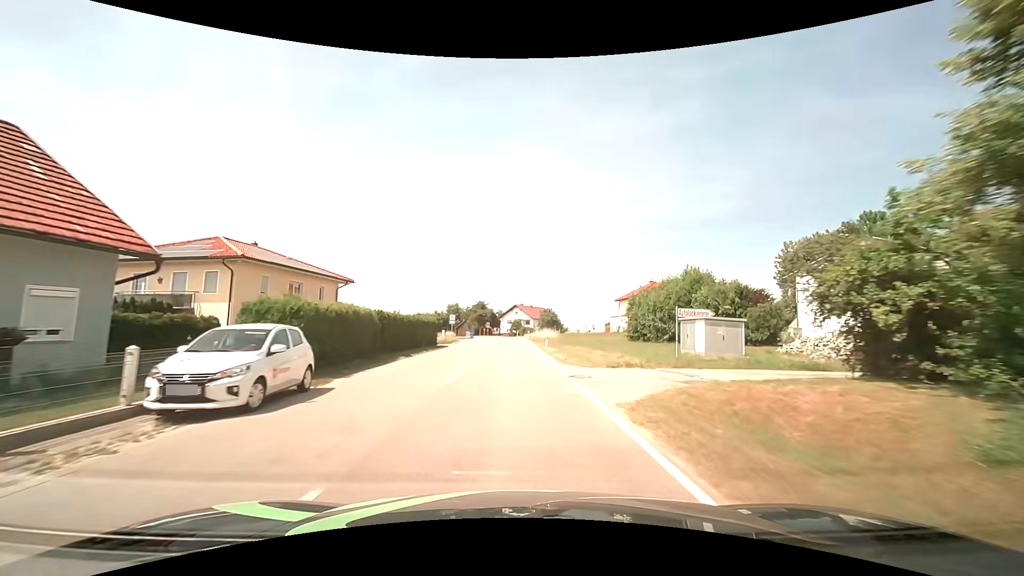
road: tertiary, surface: asphalt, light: Day
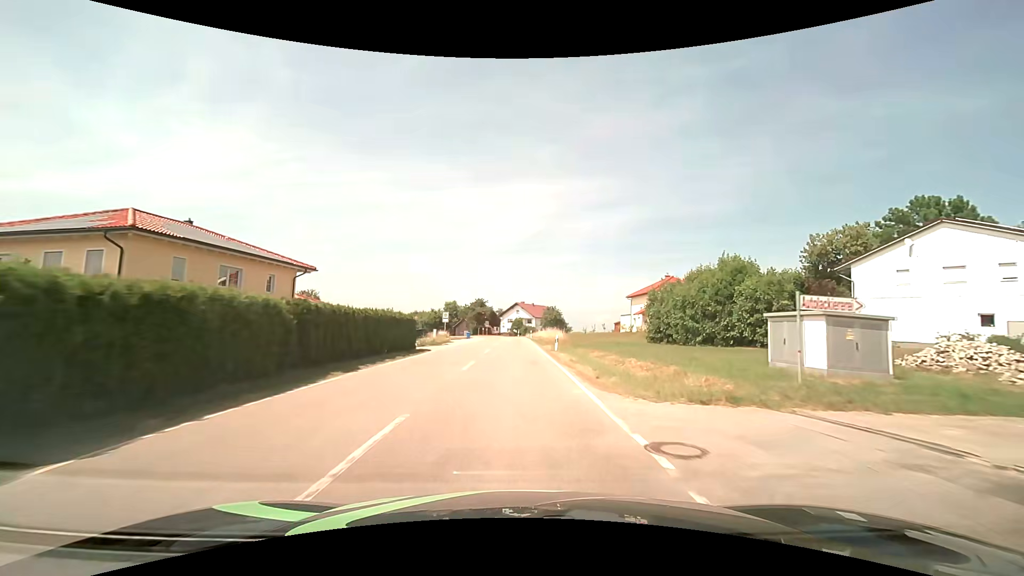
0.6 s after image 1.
(0.0, +8.4) m; 0°
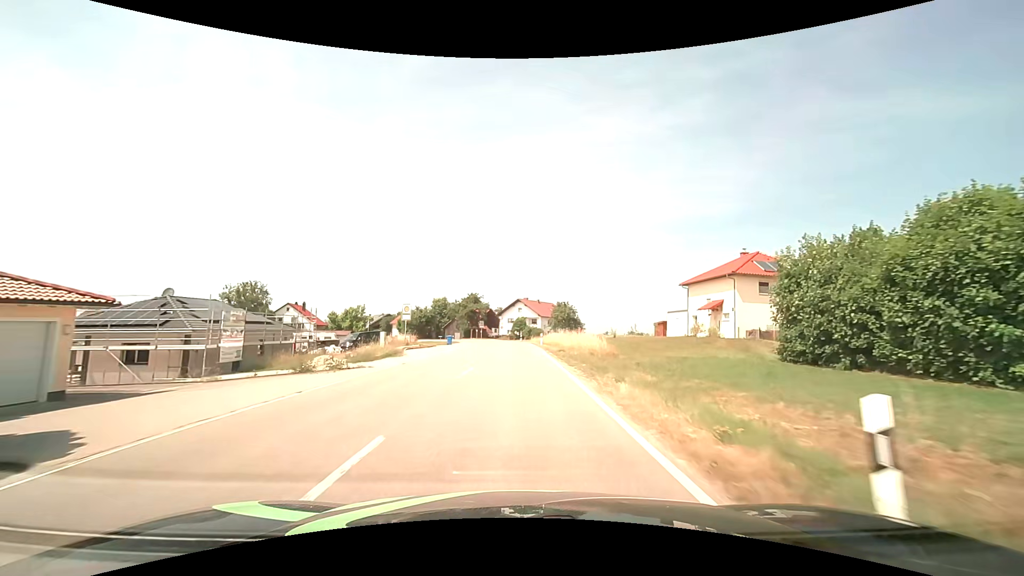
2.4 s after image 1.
(-0.1, +25.4) m; 0°
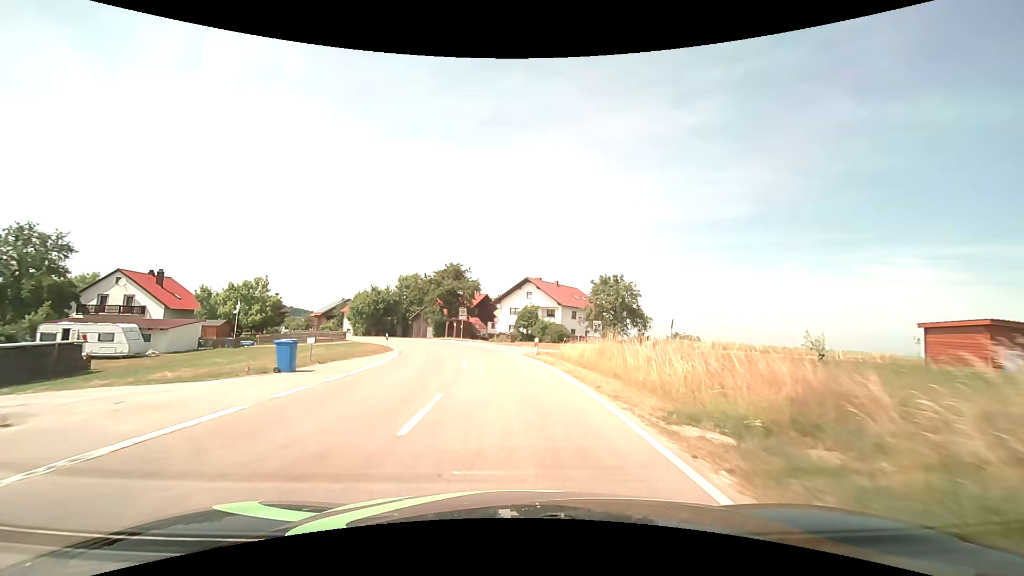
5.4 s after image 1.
(-0.1, +42.7) m; -1°
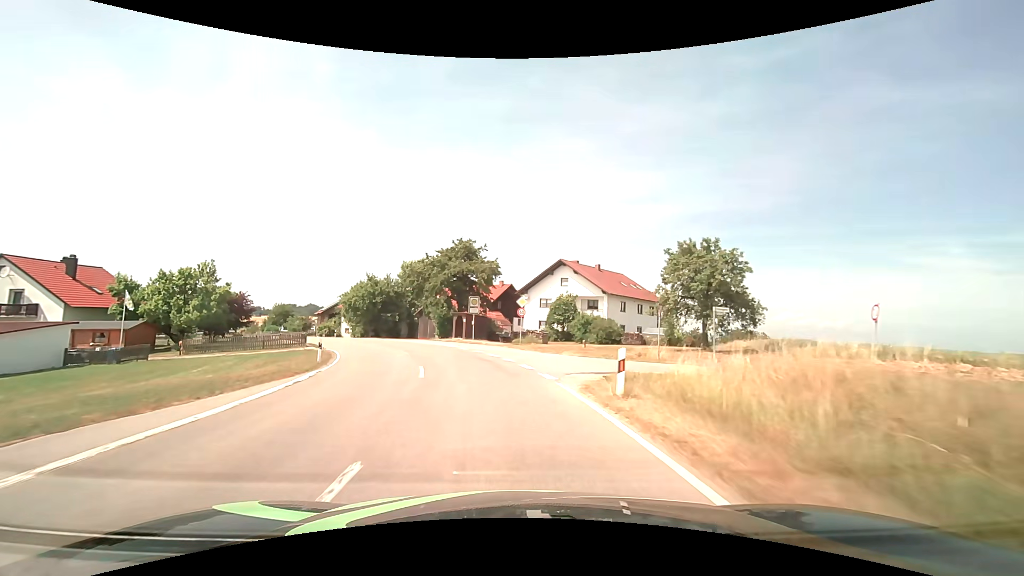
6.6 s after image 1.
(-0.2, +17.0) m; -3°
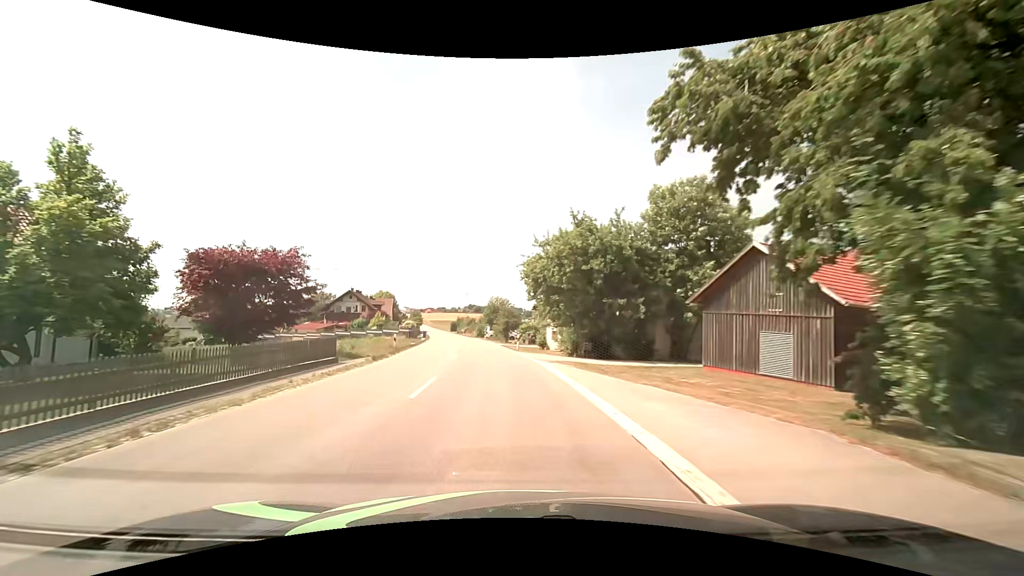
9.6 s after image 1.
(-8.1, +38.4) m; -28°
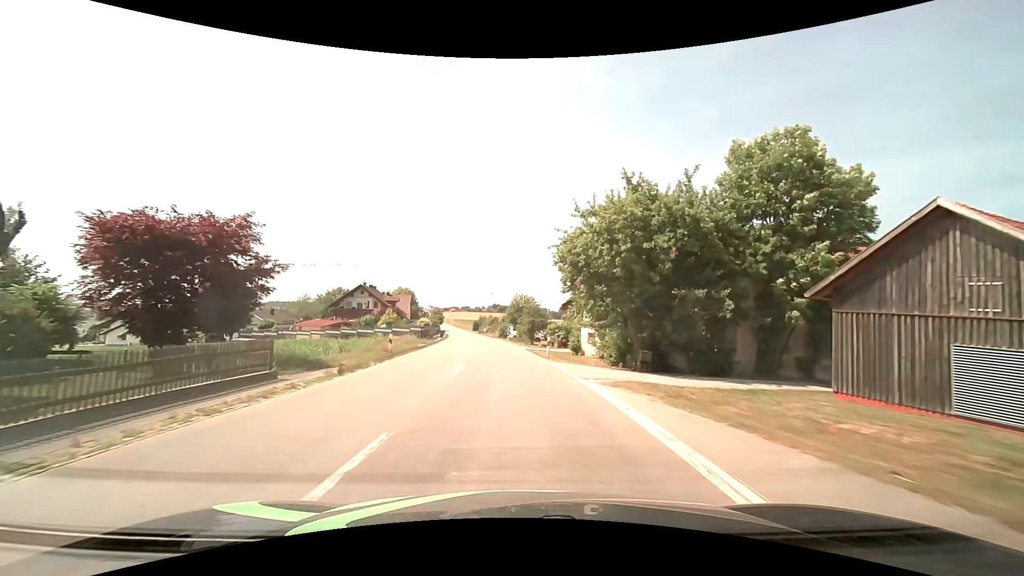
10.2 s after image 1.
(-0.3, +7.5) m; -4°
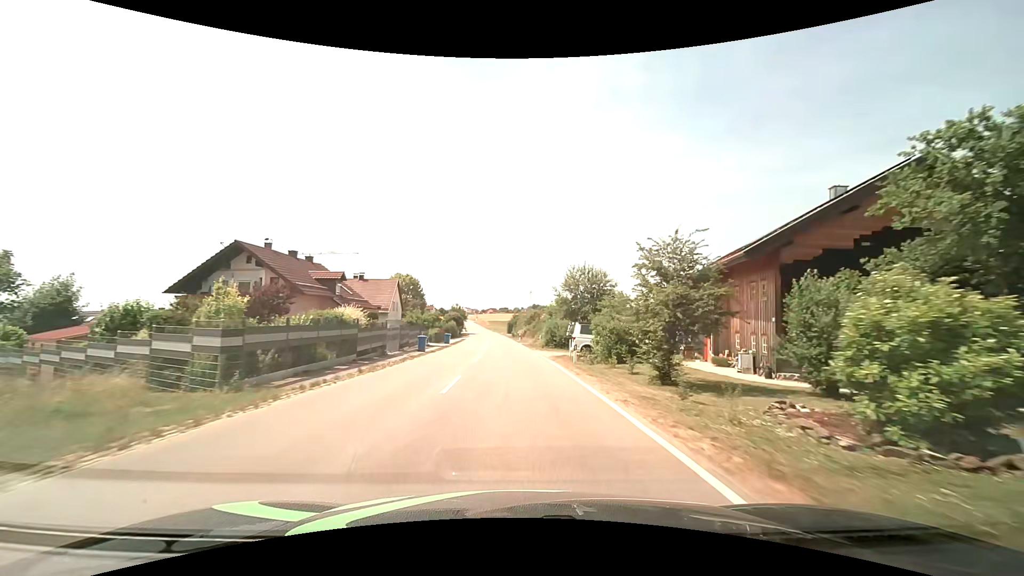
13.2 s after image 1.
(-1.5, +40.0) m; -4°
(0, +10) (0, +20) (-1, +30) (-1, +40) (-1, +50) (-2, +60) (-3, +70) (-3, +80) (-4, +90) (-5, +100) m
